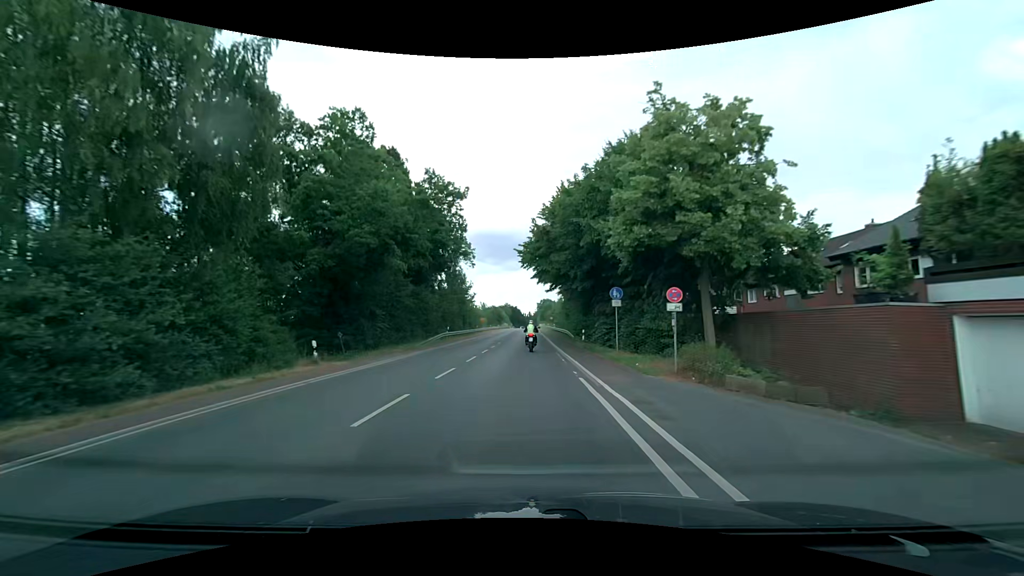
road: secondary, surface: asphalt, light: Day
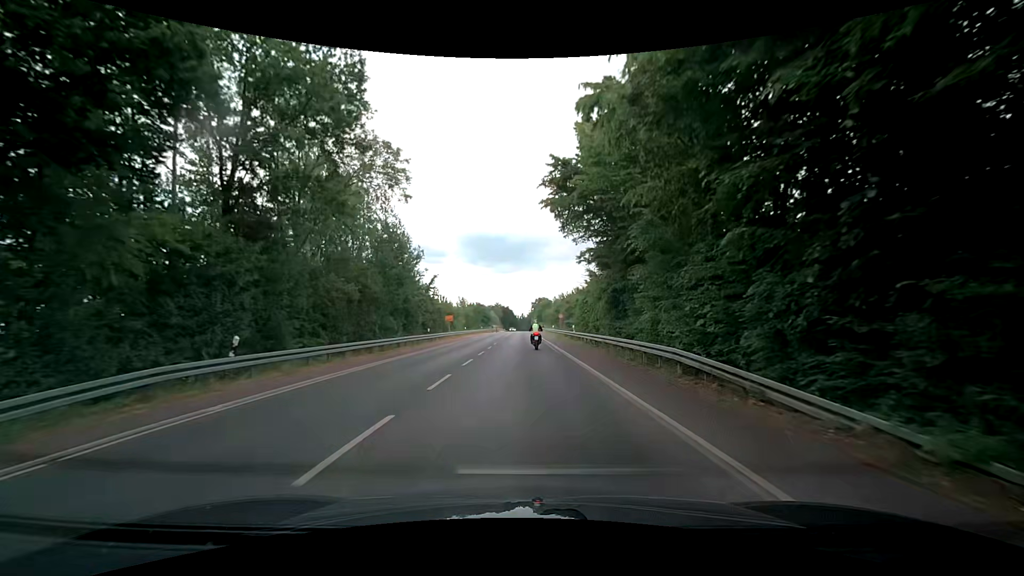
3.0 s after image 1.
(+0.3, +38.0) m; +1°
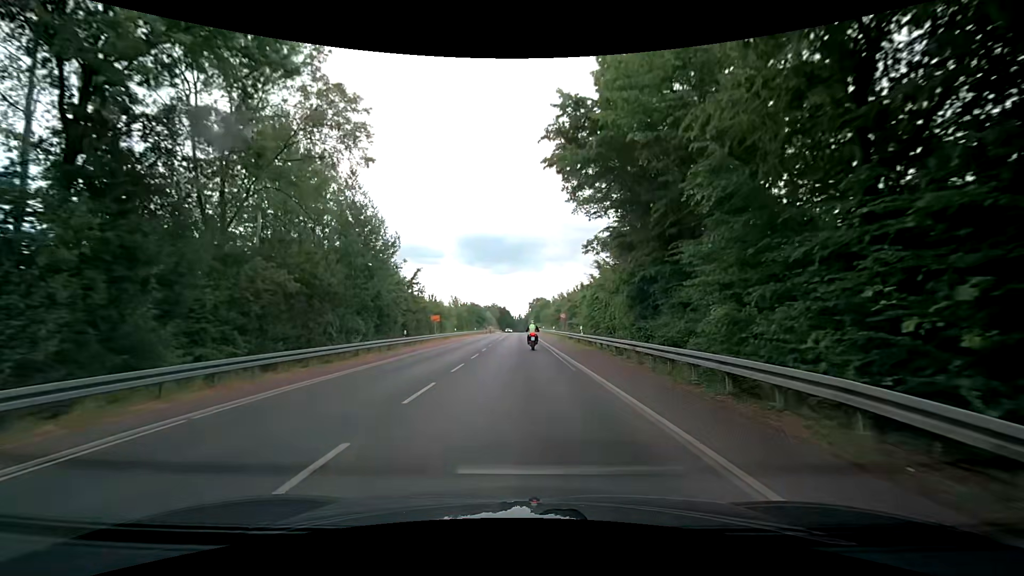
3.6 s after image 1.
(0.0, +7.6) m; +1°
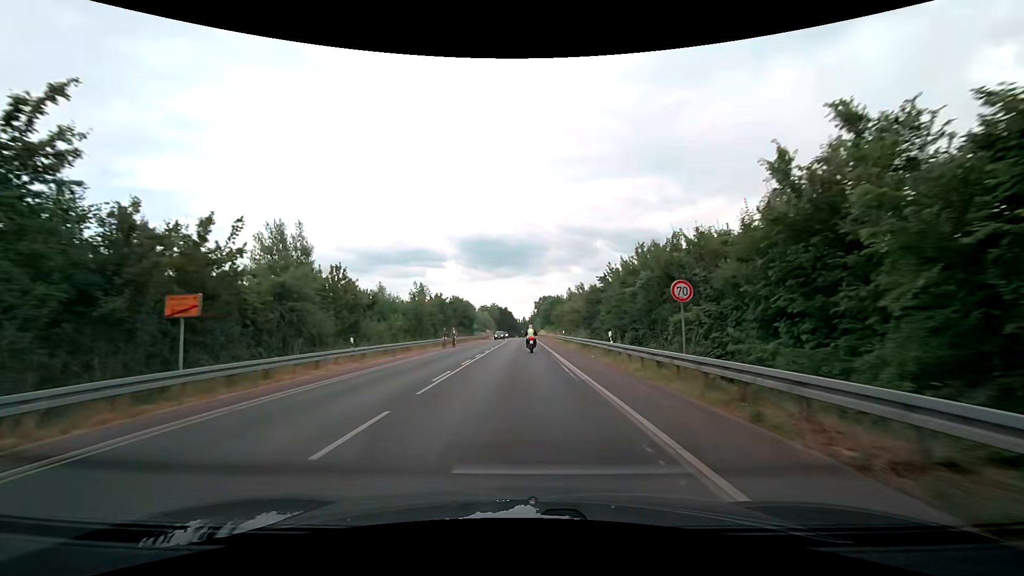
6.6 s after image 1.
(-0.4, +39.6) m; -1°
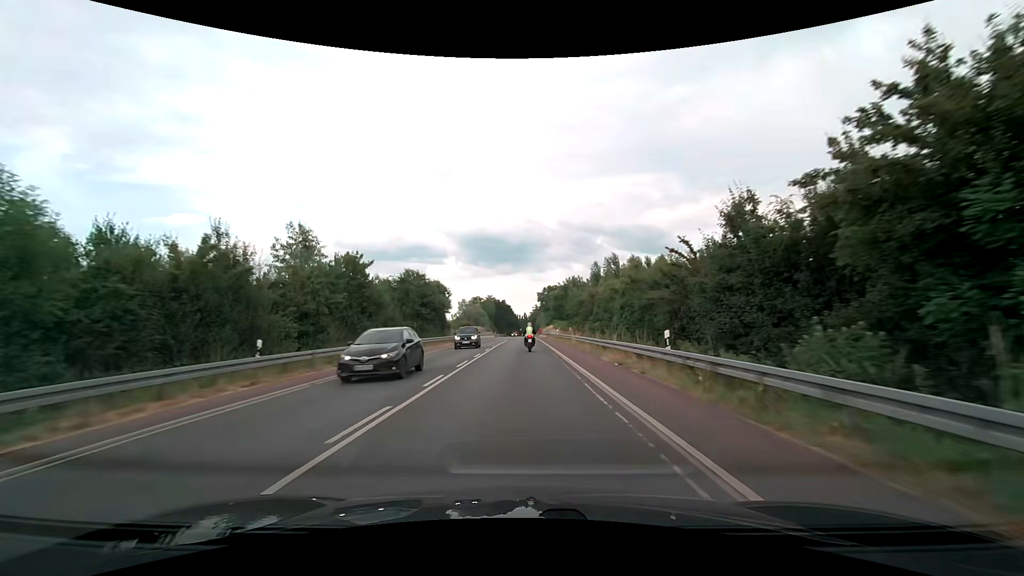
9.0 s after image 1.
(+0.2, +37.4) m; 0°
(0, +10) (0, +20) (0, +30) (0, +40) (0, +50) (0, +60) (0, +70) (0, +80) (0, +90) (0, +100) m
